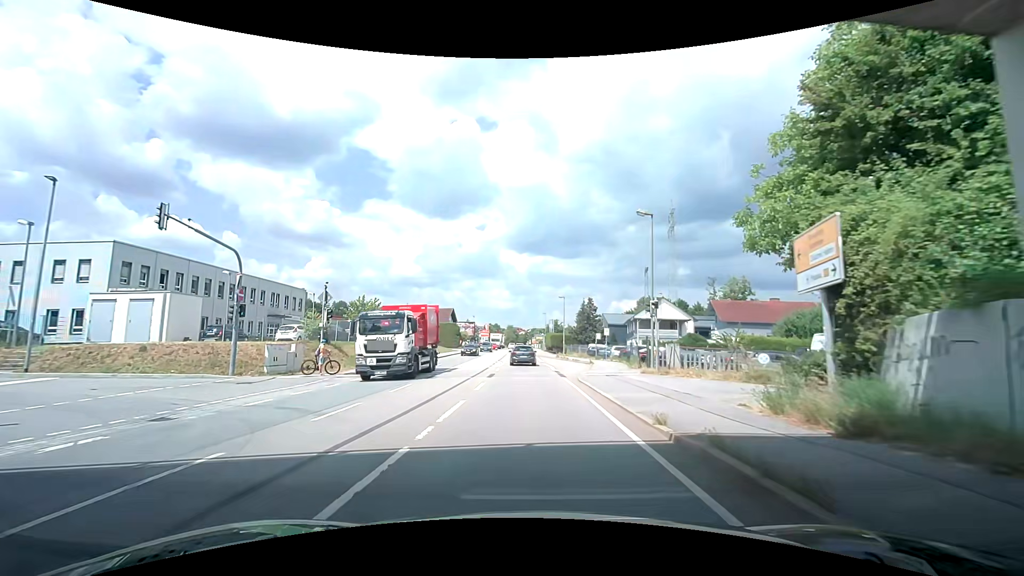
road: primary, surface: asphalt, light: Day
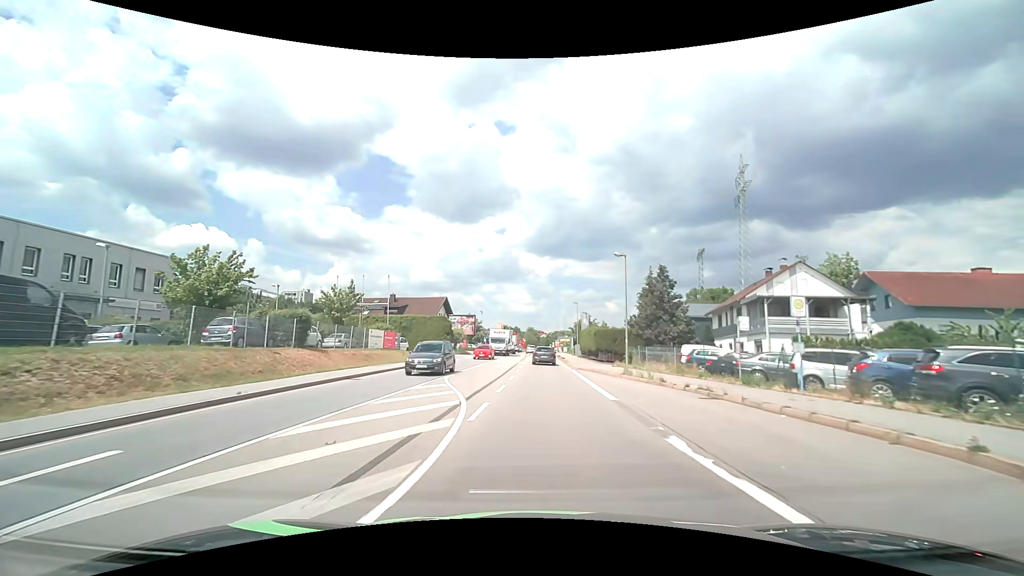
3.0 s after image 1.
(-0.5, +31.9) m; -2°
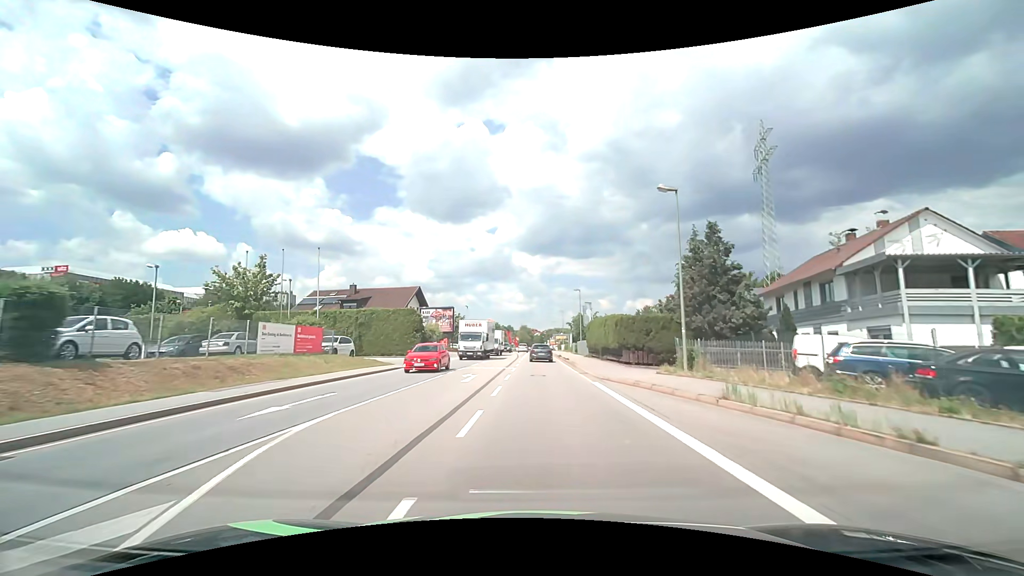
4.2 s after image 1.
(0.0, +14.0) m; 0°
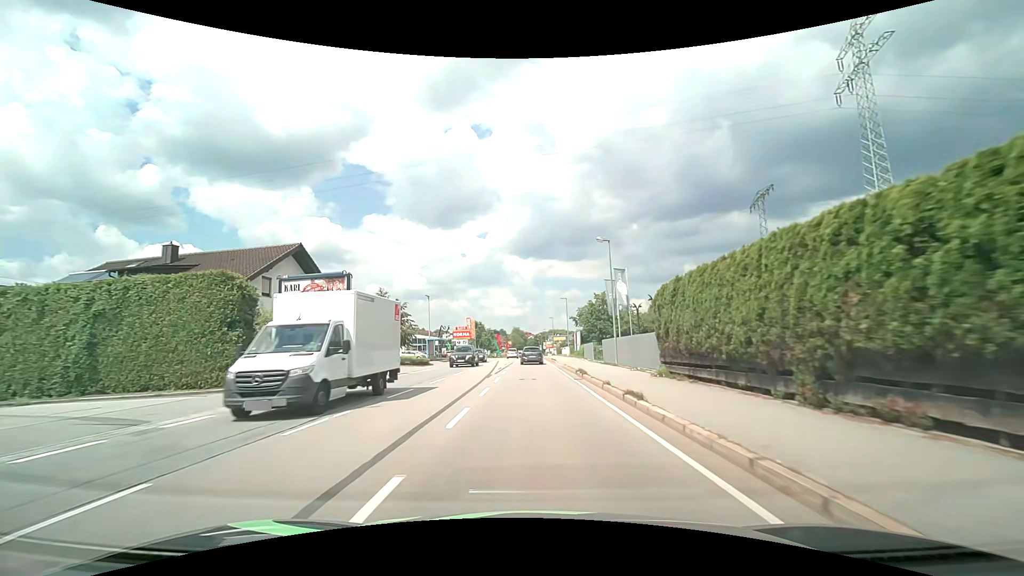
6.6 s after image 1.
(+0.5, +29.8) m; +1°
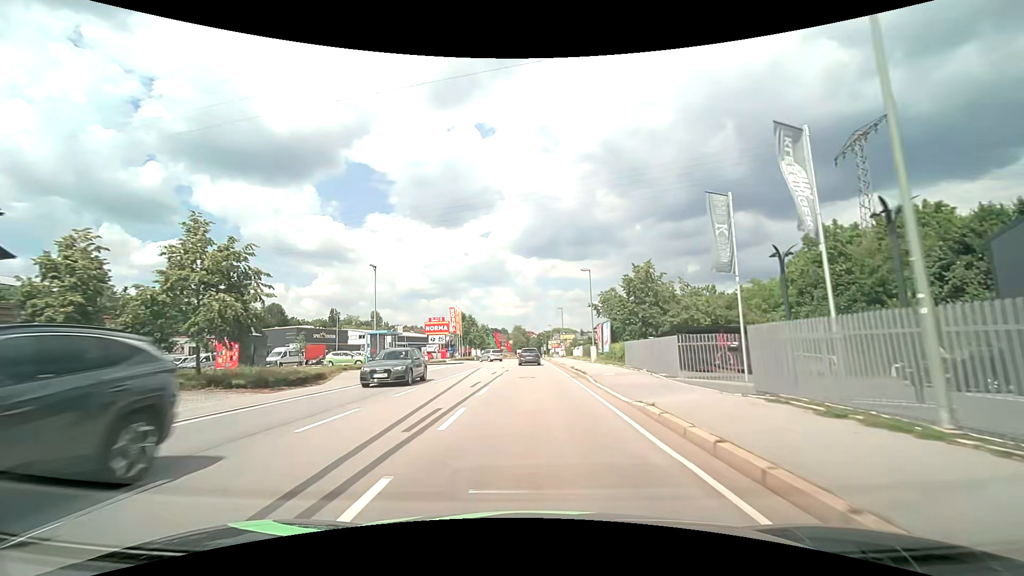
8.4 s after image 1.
(-0.1, +24.3) m; 0°
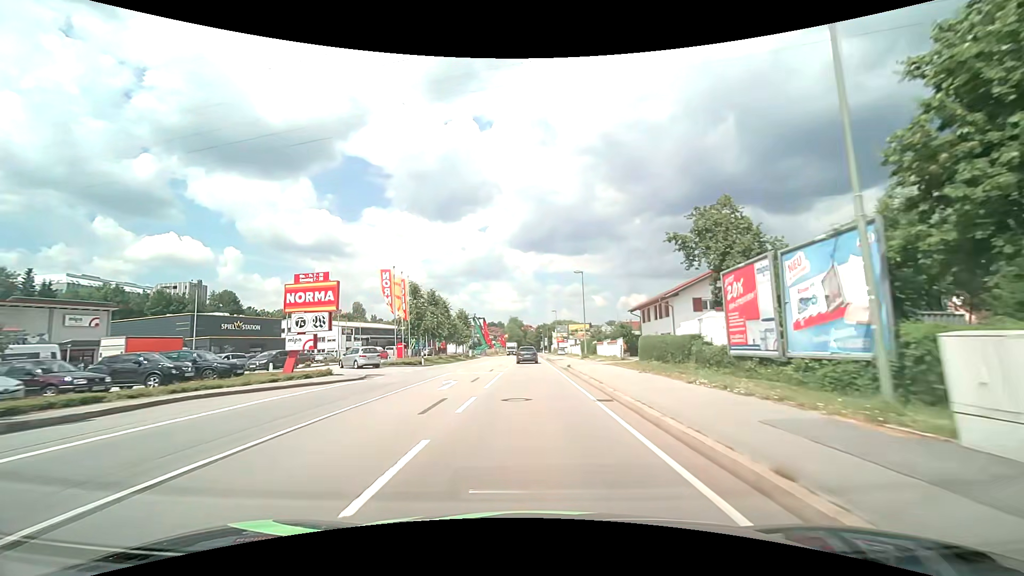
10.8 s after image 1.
(0.0, +34.3) m; 0°
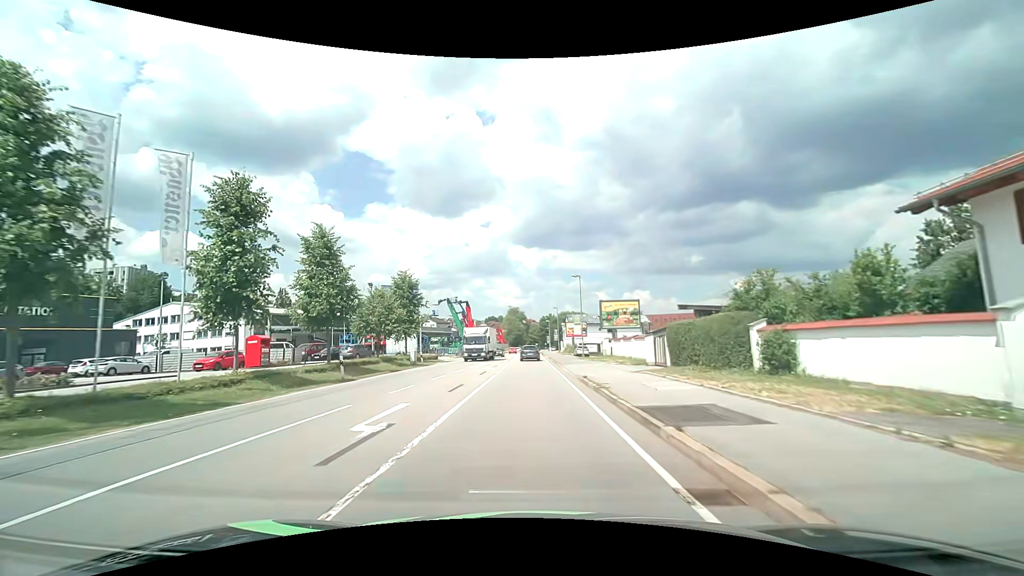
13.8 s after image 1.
(-0.1, +40.1) m; -1°
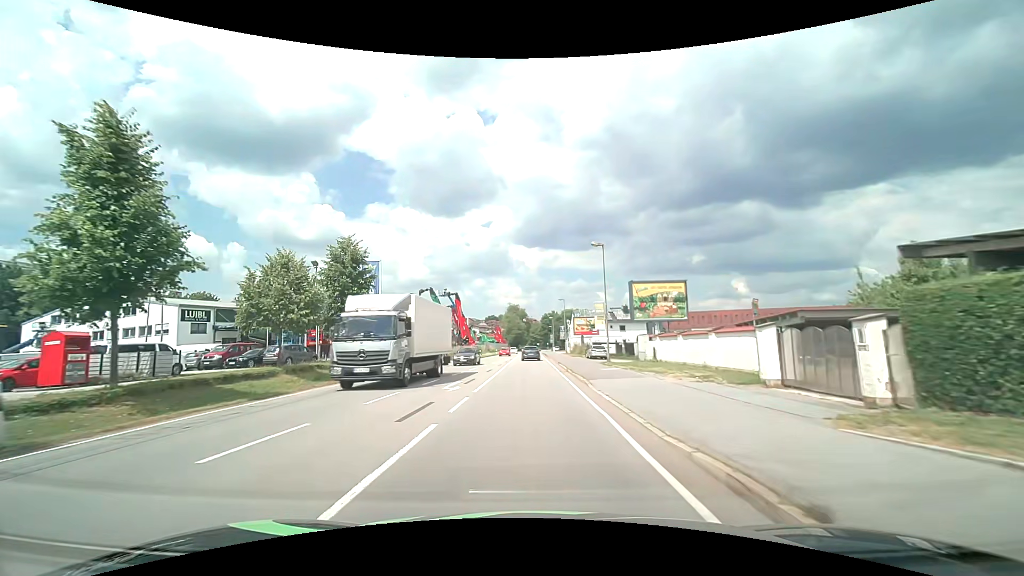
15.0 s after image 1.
(0.0, +14.8) m; 0°
(0, +10) (0, +20) (0, +30) (0, +40) (0, +50) (0, +60) (0, +70) (0, +80) (0, +90) (0, +100) m
